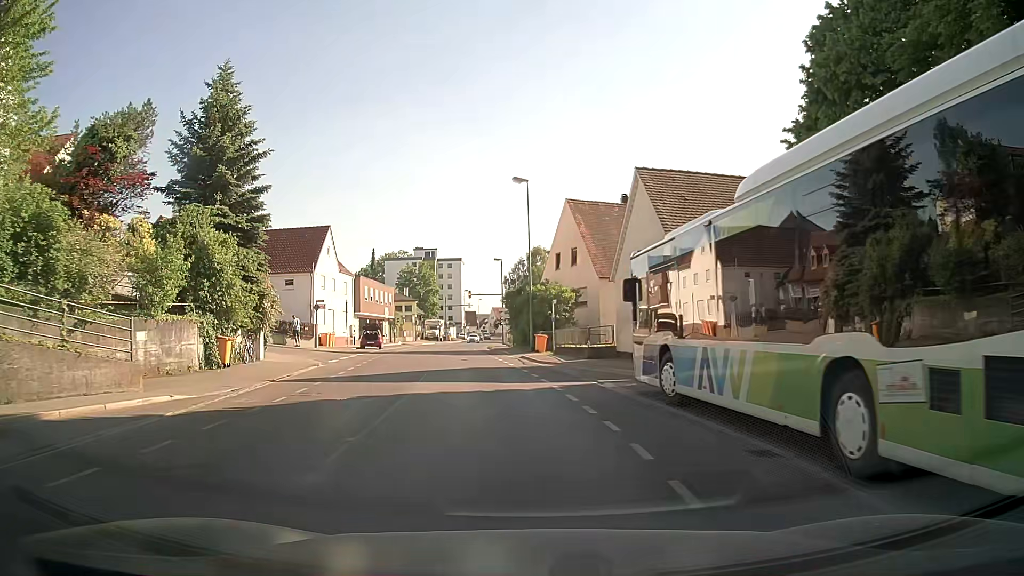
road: secondary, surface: asphalt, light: Day
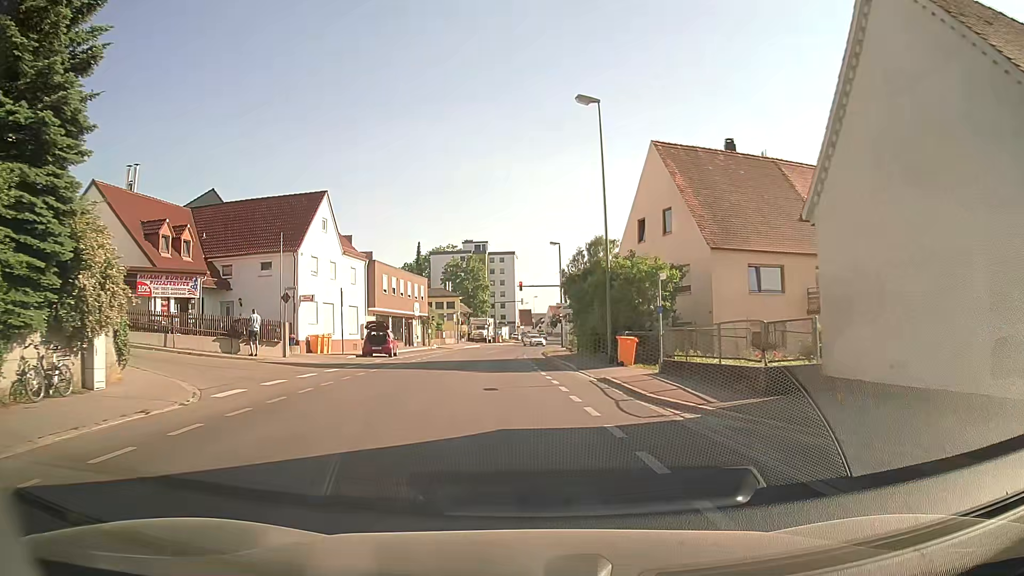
(-0.8, +15.1) m; -5°
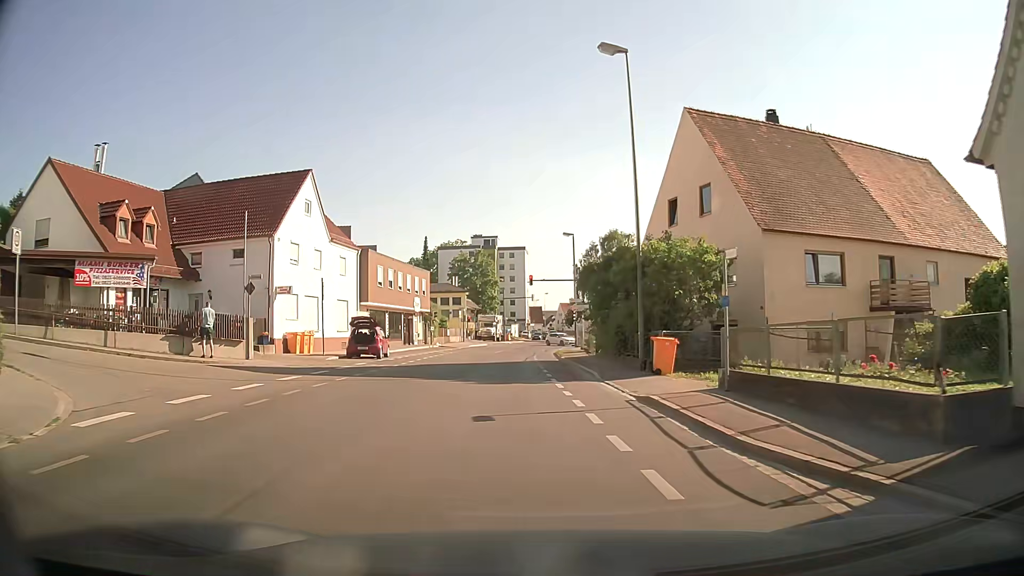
(-0.1, +5.2) m; -1°
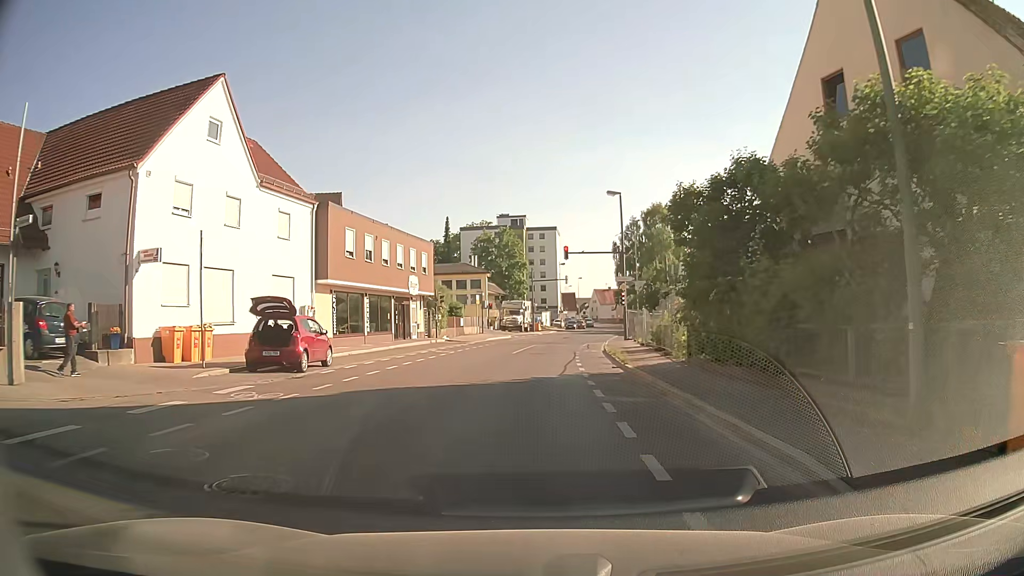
(-0.3, +14.3) m; -2°
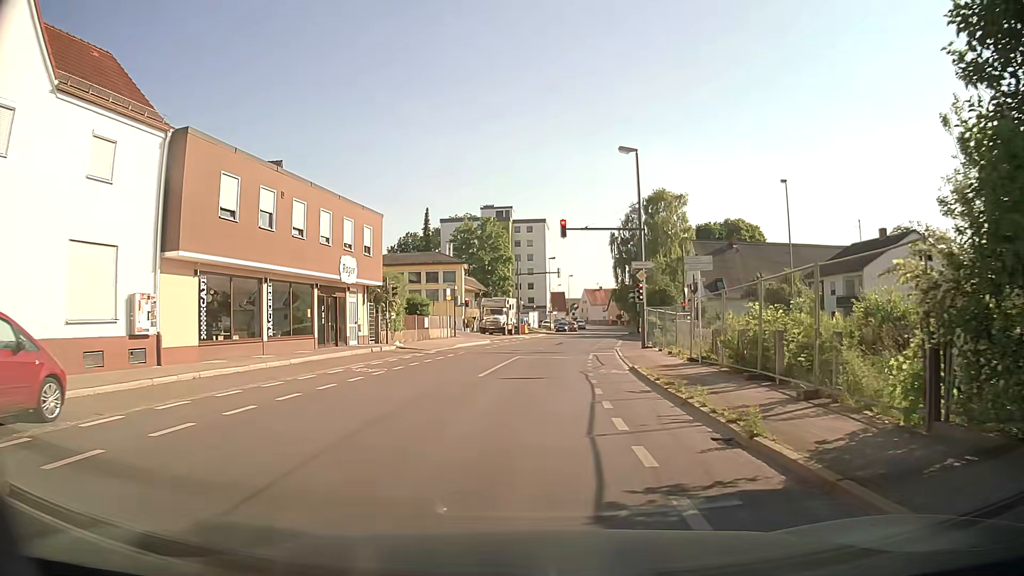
(-0.1, +12.3) m; +1°
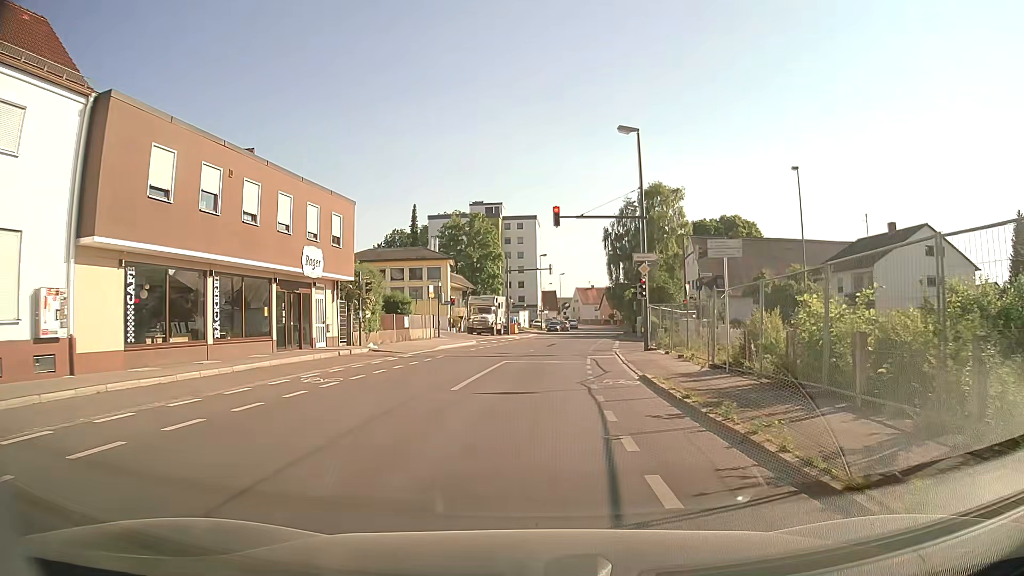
(0.0, +3.6) m; 0°
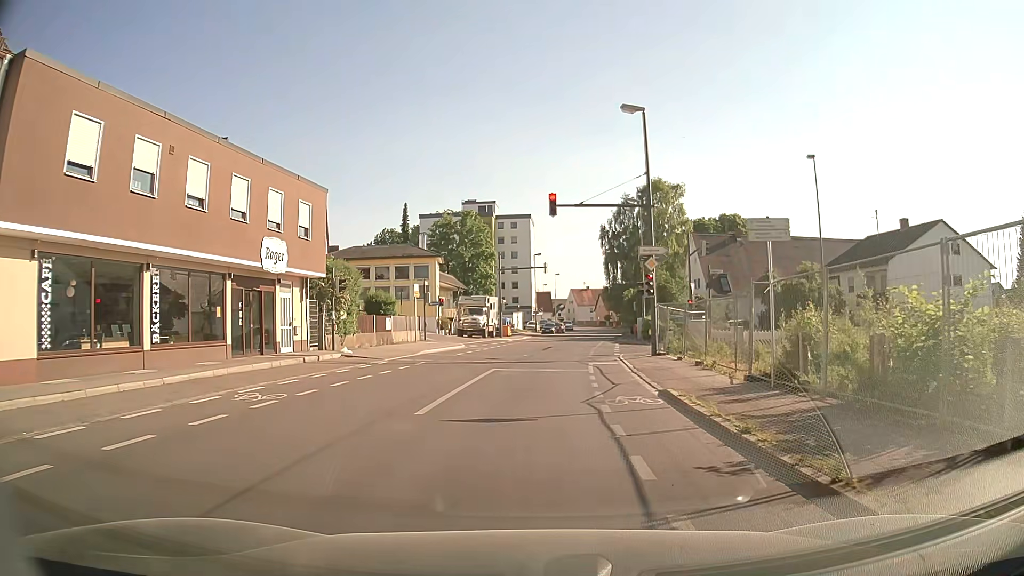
(+0.1, +3.4) m; +1°
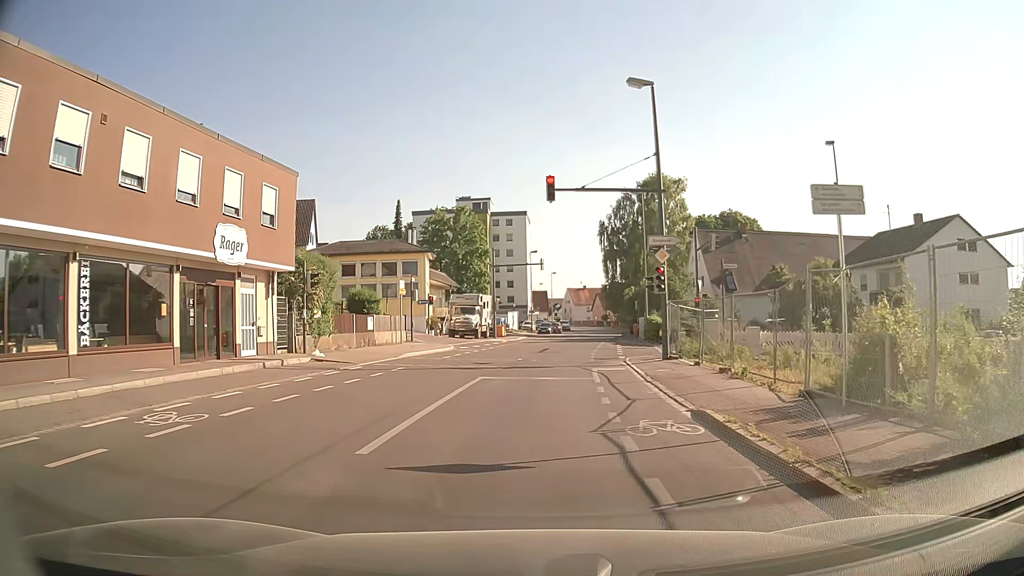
(0.0, +3.1) m; 0°
